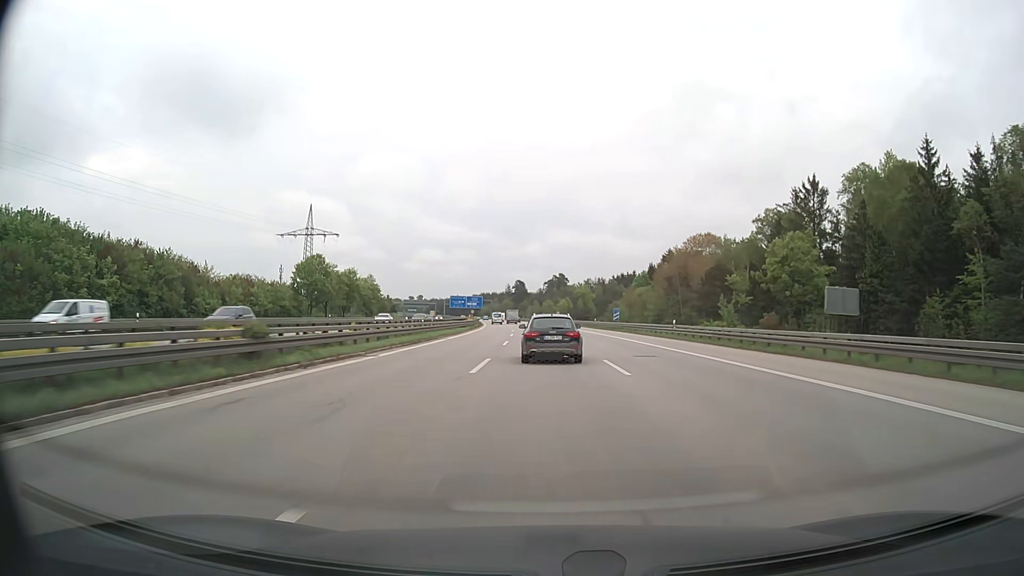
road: motorway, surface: asphalt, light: Day
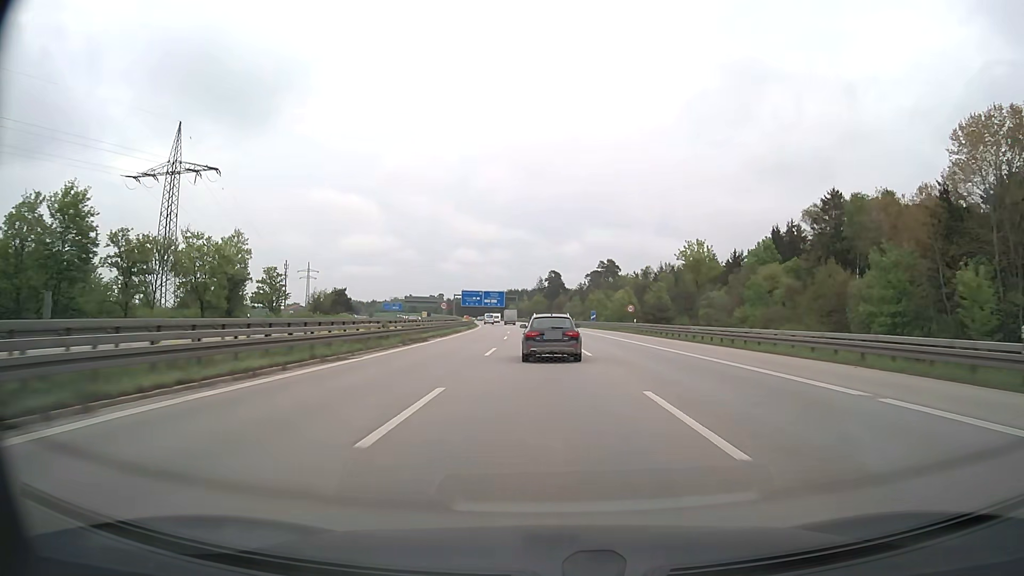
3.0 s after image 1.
(-2.0, +81.1) m; -3°
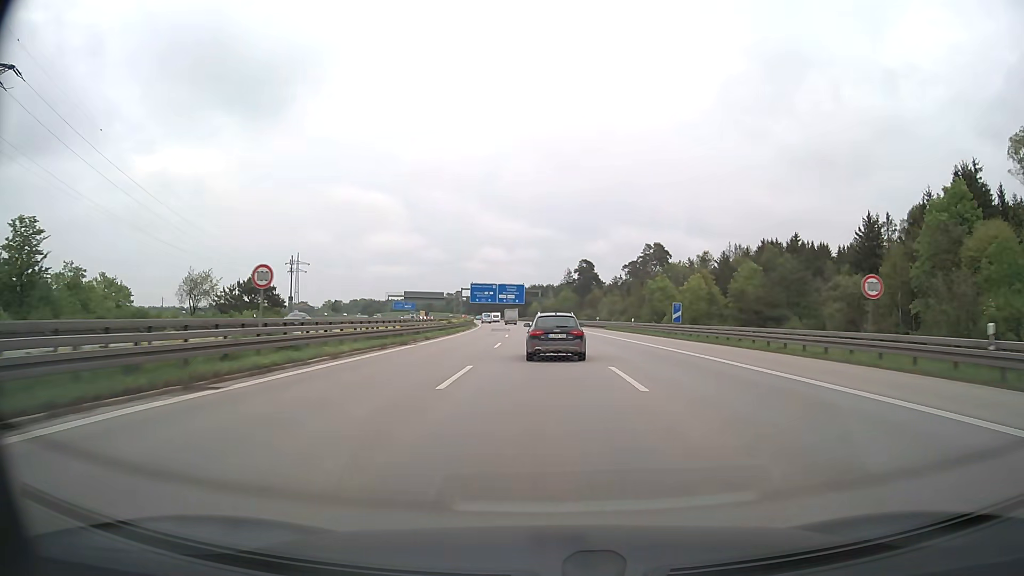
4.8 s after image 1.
(-1.0, +48.9) m; -2°
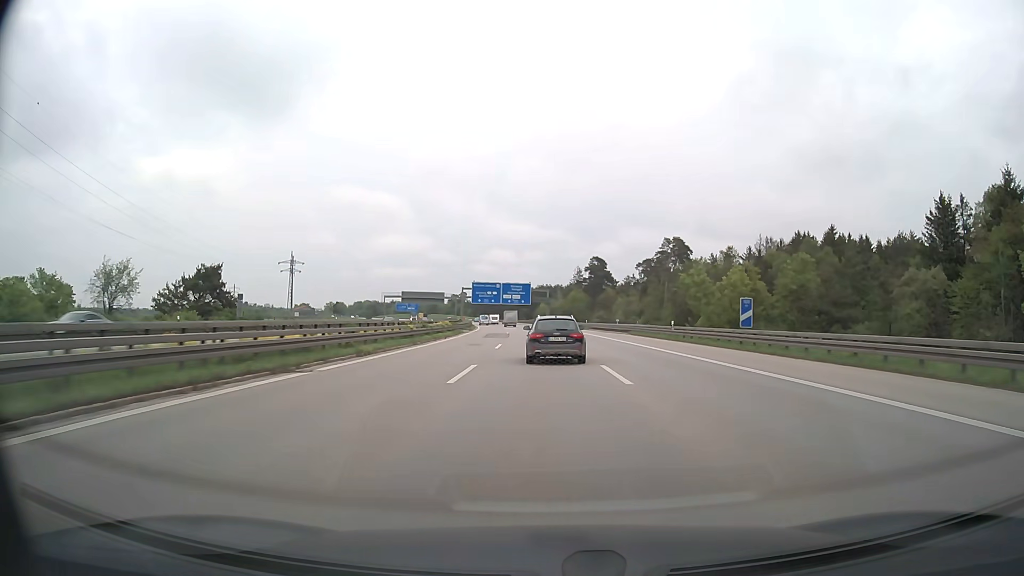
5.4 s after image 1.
(-0.1, +16.3) m; -1°
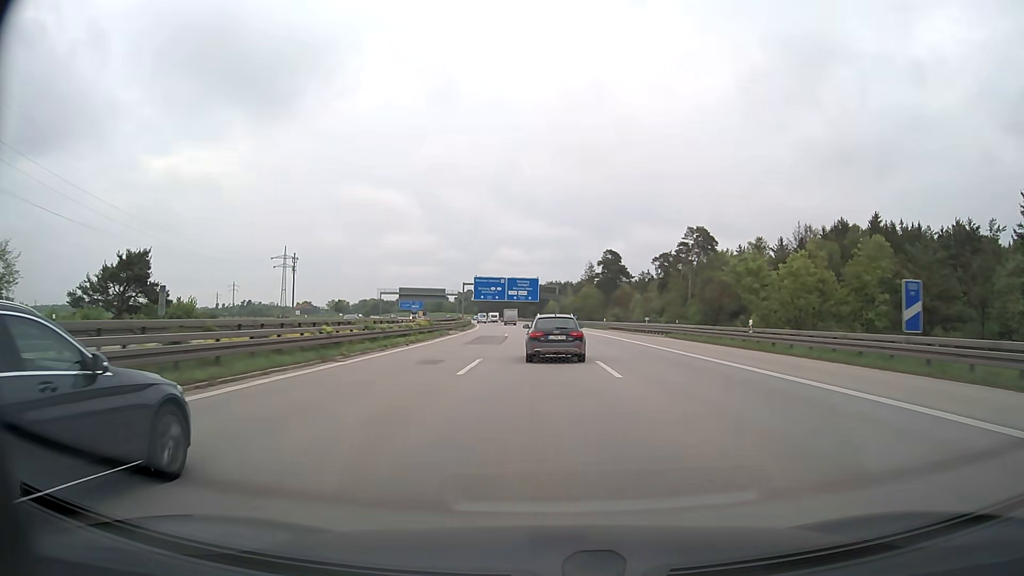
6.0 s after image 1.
(-0.1, +16.3) m; -1°
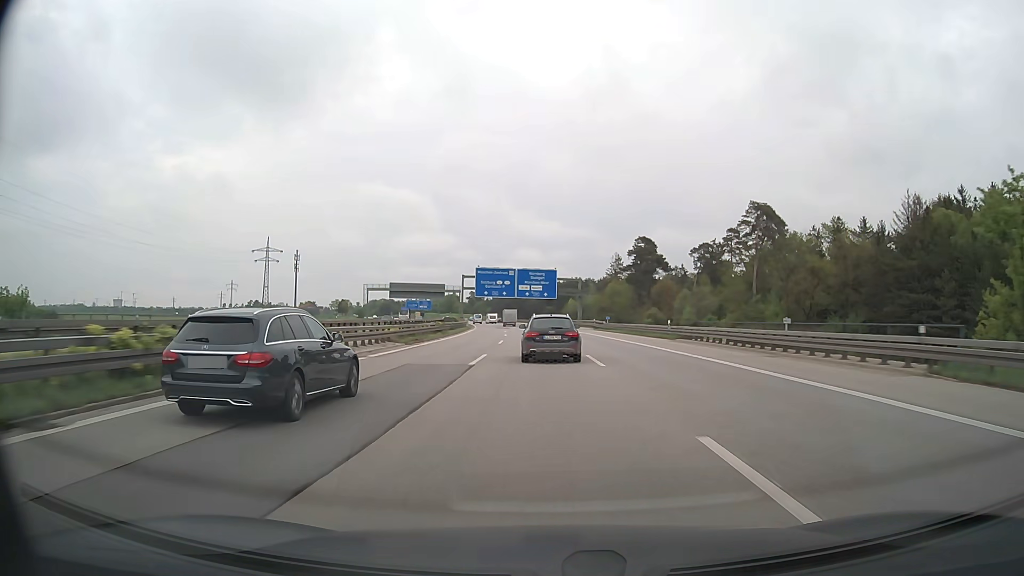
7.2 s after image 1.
(-0.4, +32.7) m; -1°
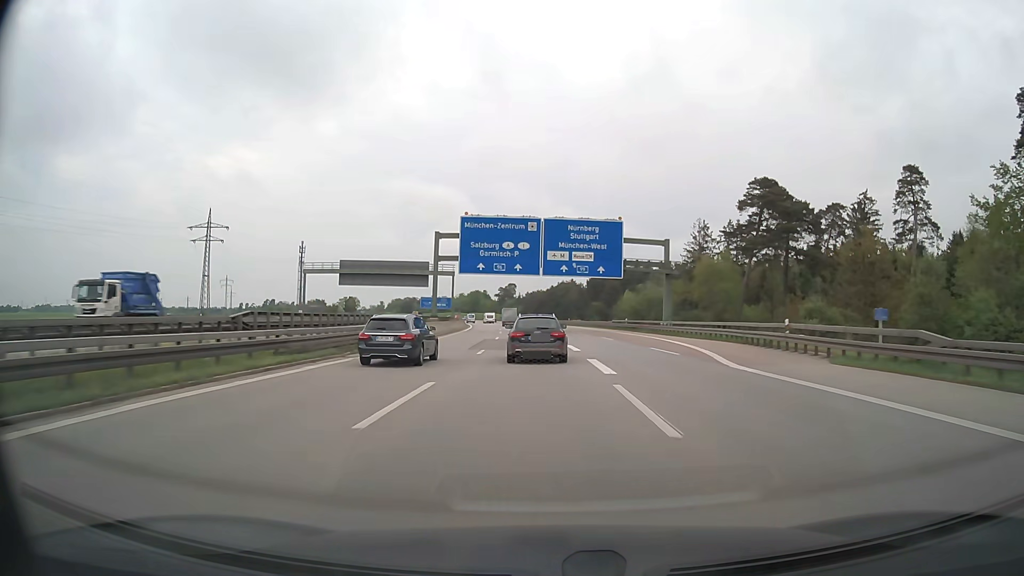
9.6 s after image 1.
(-1.8, +65.6) m; -3°
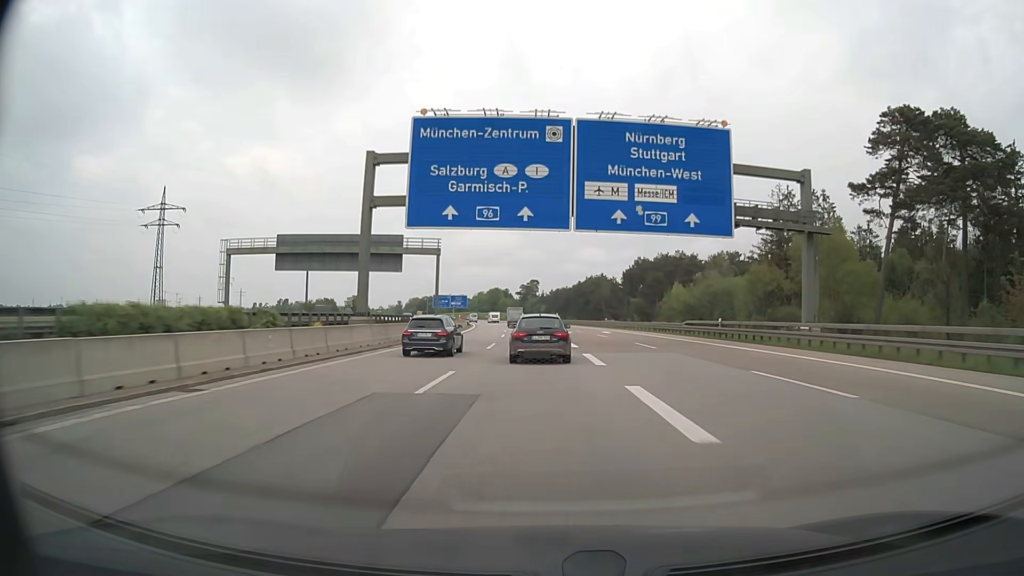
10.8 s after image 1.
(-0.6, +33.0) m; -2°
(0, +10) (0, +20) (0, +30) (-1, +40) (-1, +50) (-2, +60) (-2, +70) (-3, +80) (-4, +90) (-5, +100) m
